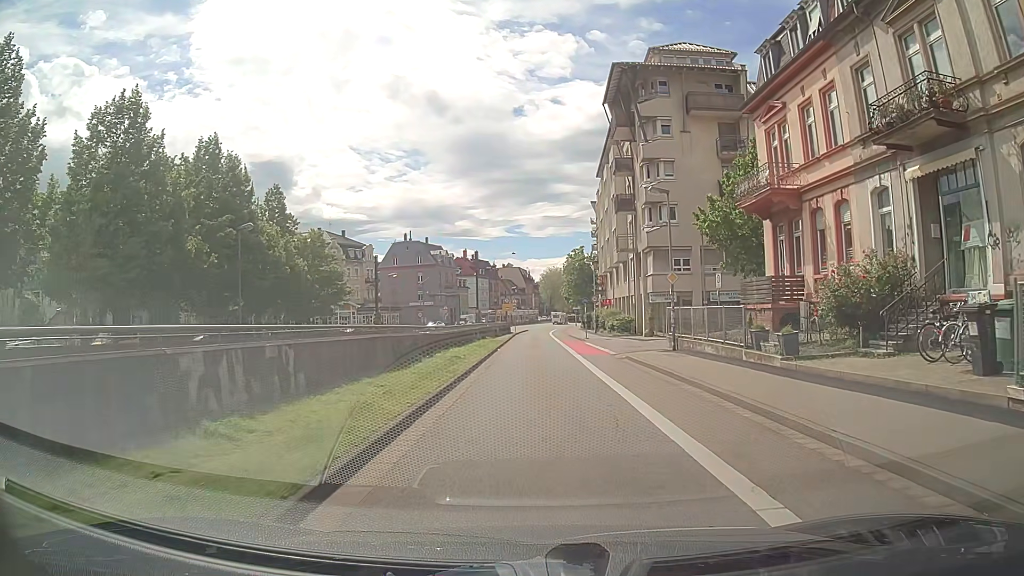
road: secondary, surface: asphalt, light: Day
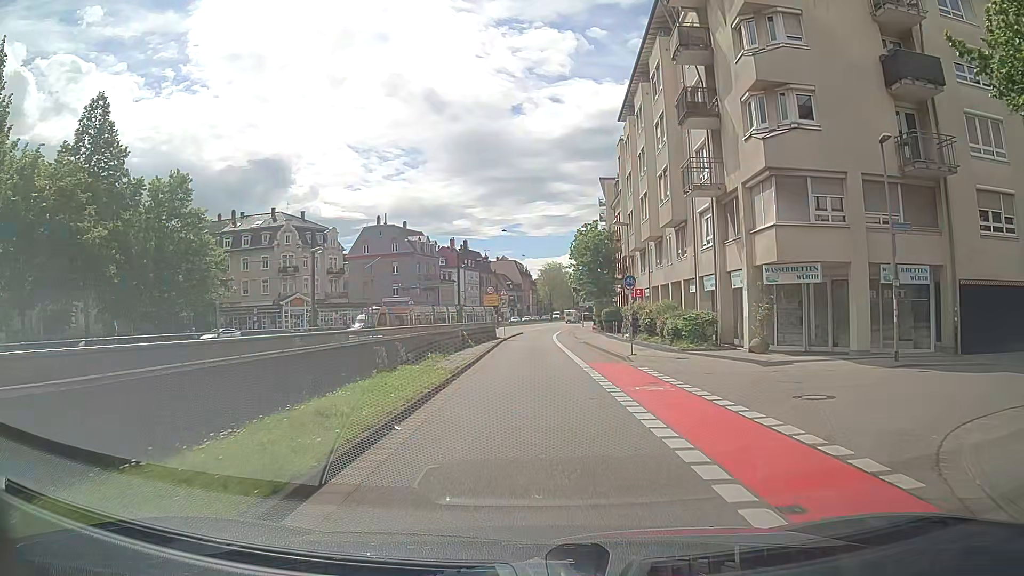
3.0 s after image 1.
(0.0, +22.4) m; 0°
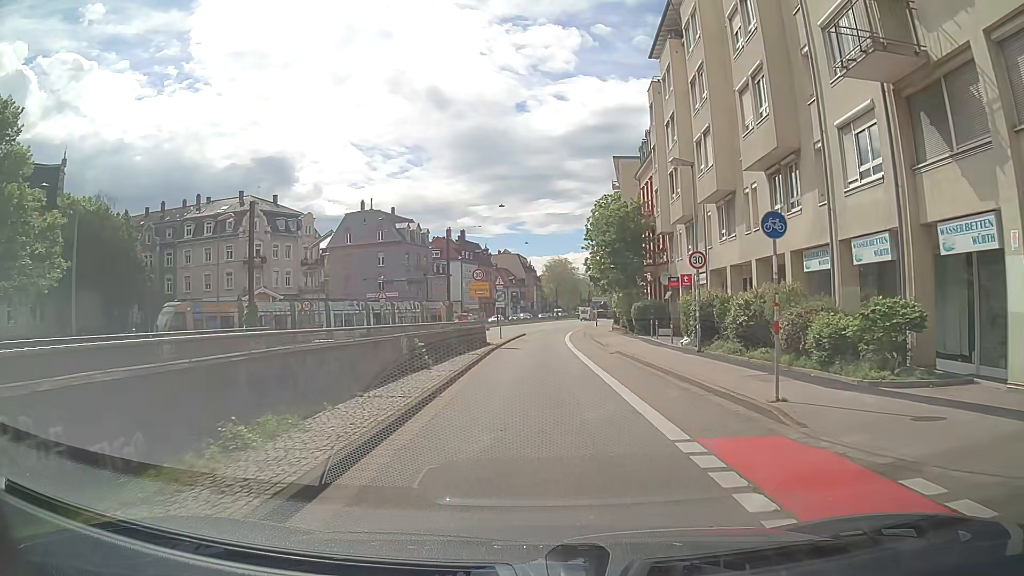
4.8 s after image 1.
(0.0, +13.8) m; 0°
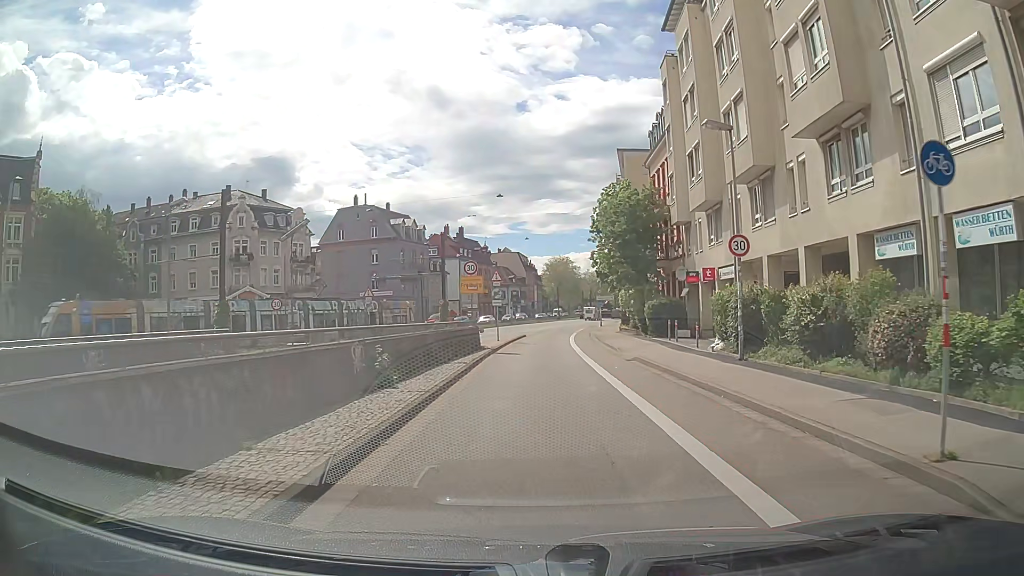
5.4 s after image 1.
(0.0, +4.4) m; 0°
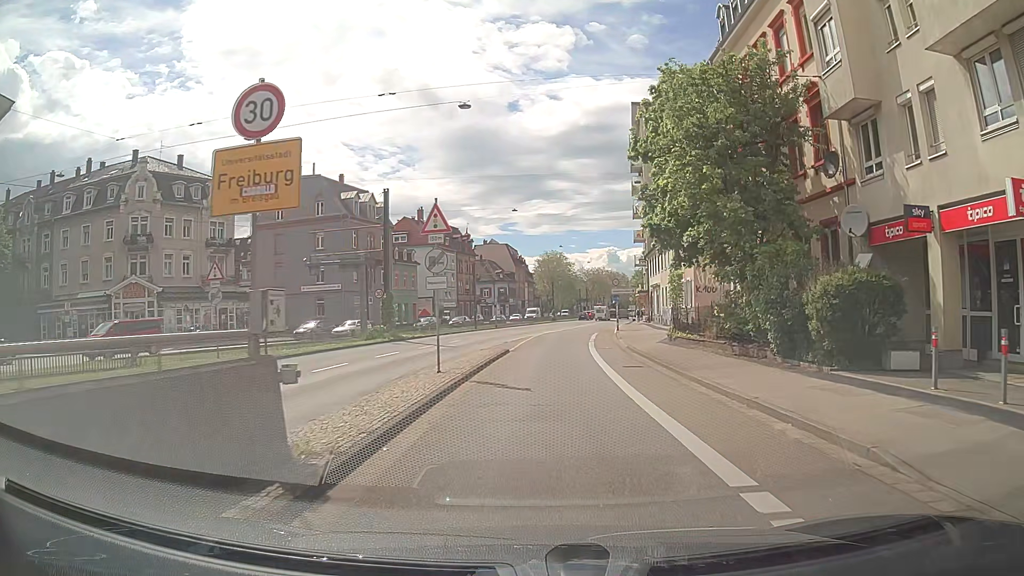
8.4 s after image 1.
(0.0, +21.7) m; 0°
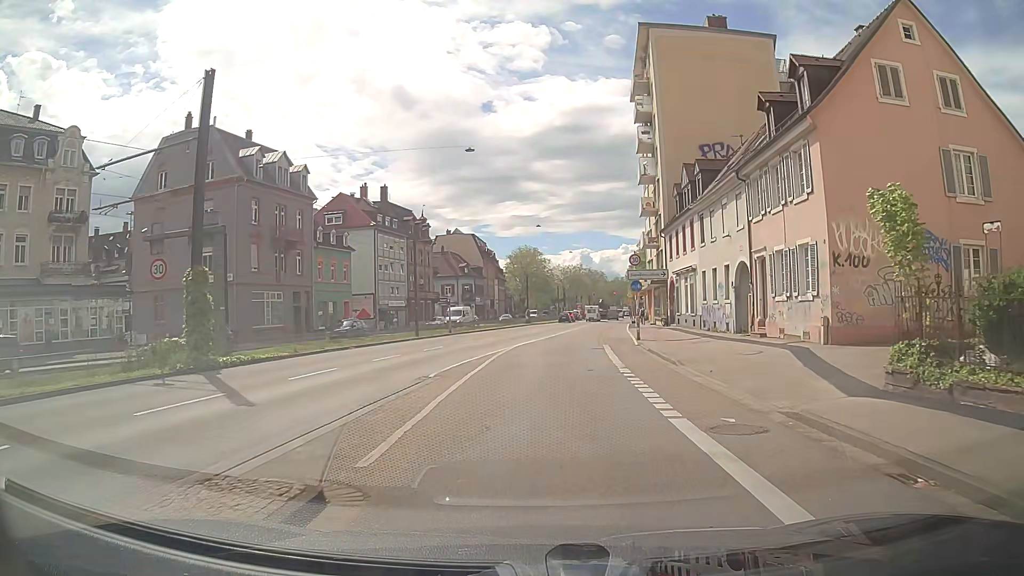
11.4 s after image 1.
(+0.5, +21.8) m; +3°
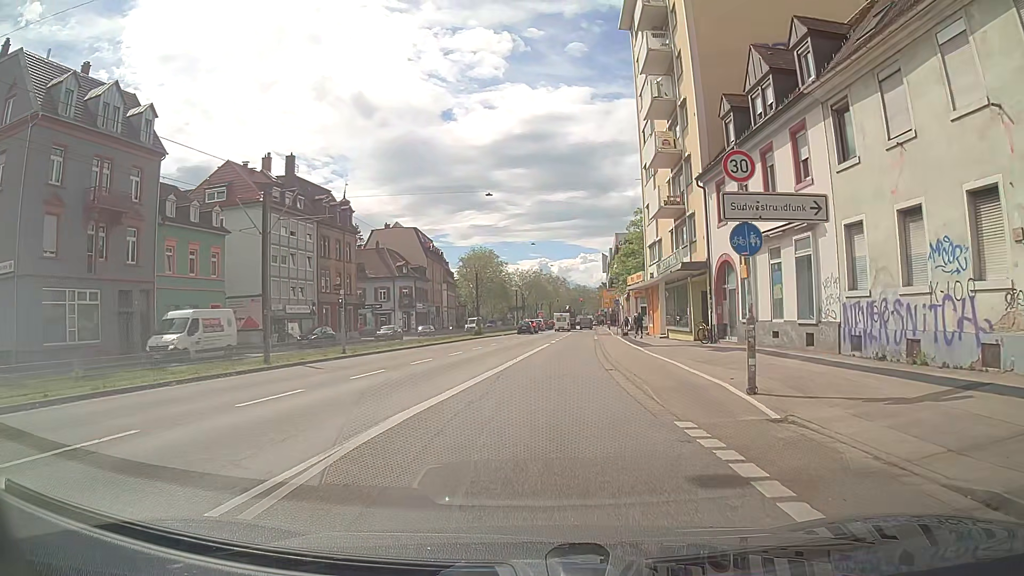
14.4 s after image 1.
(+0.7, +21.8) m; +3°
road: primary
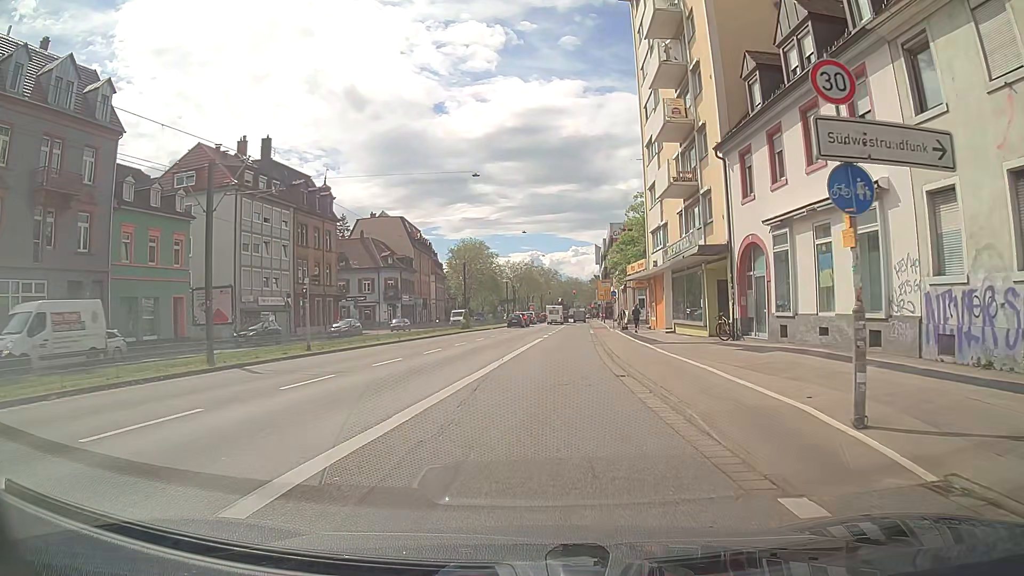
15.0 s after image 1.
(+0.1, +4.3) m; +1°
(0, +10) (+1, +20) (+1, +30) (+2, +40) (+3, +50) (+3, +60) (+4, +70) (+5, +80) (+6, +90) (+7, +100) m
